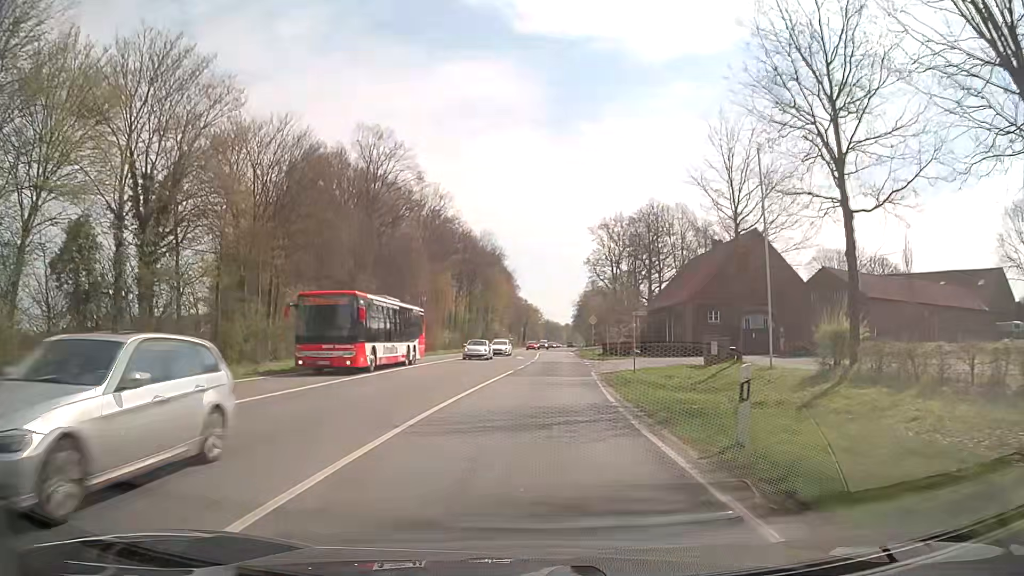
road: secondary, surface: asphalt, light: Day
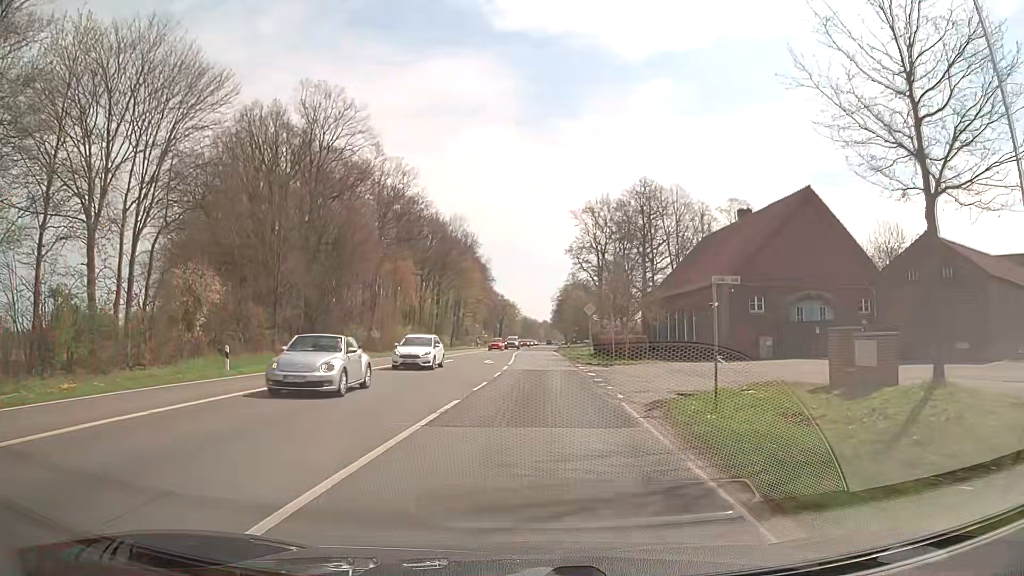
(+0.1, +15.3) m; +2°
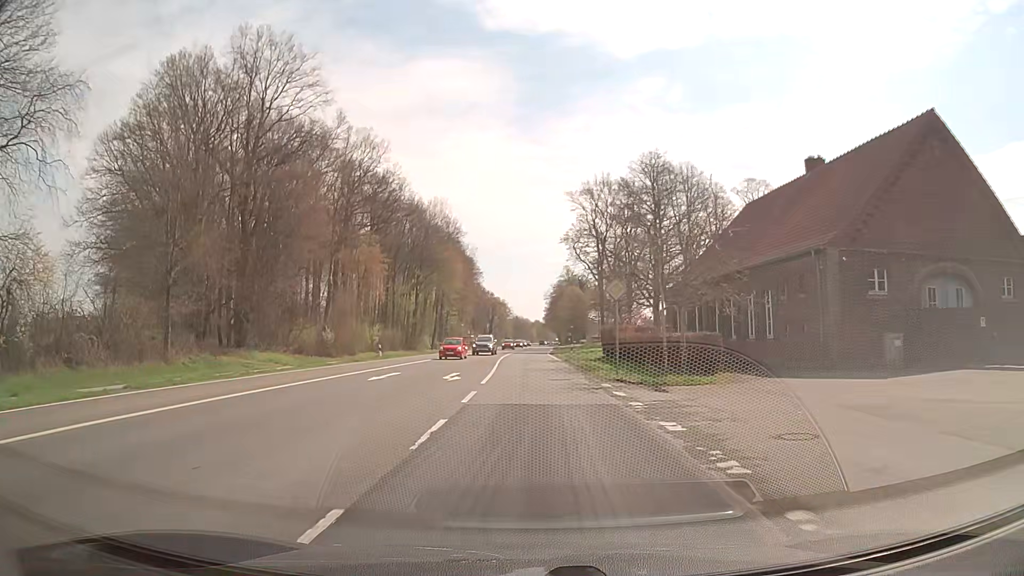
(+0.1, +15.4) m; +1°
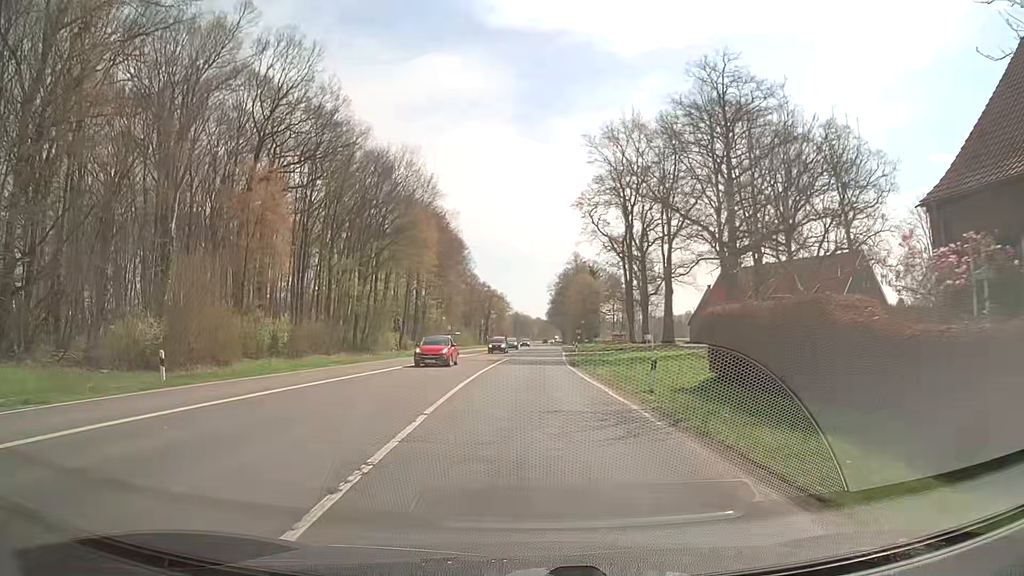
(-0.1, +30.6) m; 0°
(0, +10) (0, +20) (0, +30) (+1, +40) (+1, +50) (+1, +60) (+2, +70) (+2, +80) (+2, +90) (+3, +100) m
